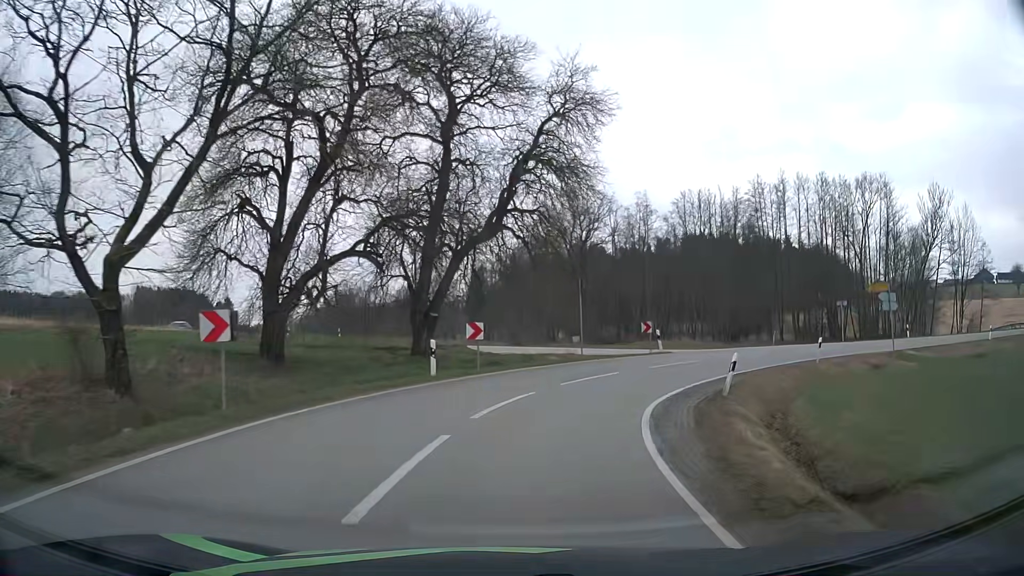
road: tertiary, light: Day
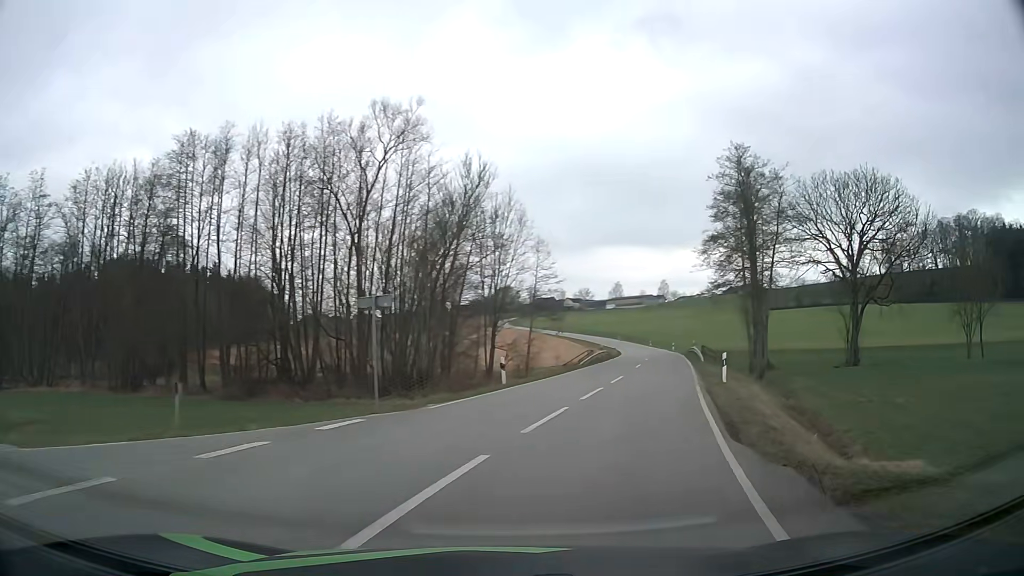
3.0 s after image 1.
(+10.0, +26.8) m; +48°
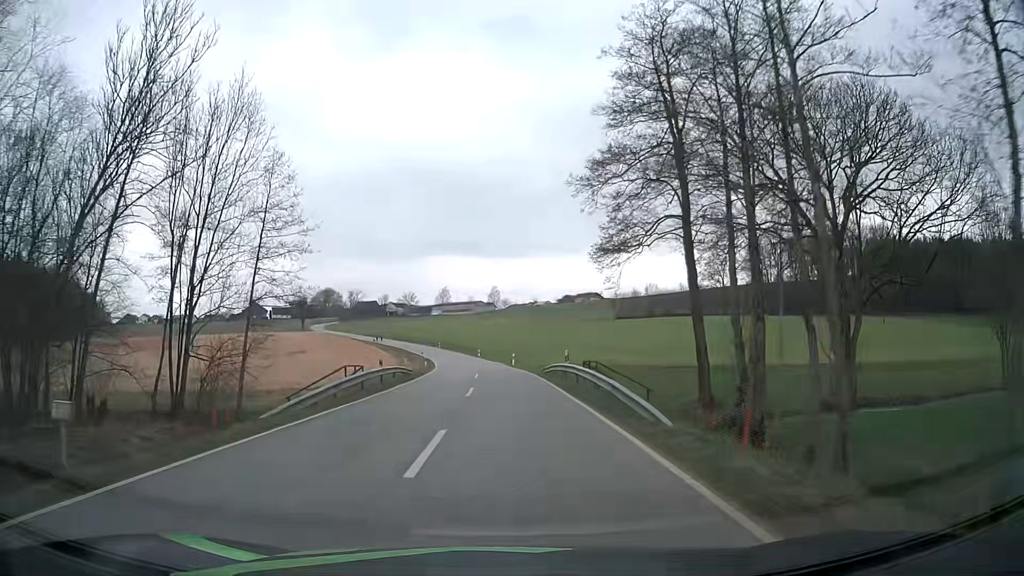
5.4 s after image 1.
(+5.9, +27.5) m; +16°
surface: asphalt
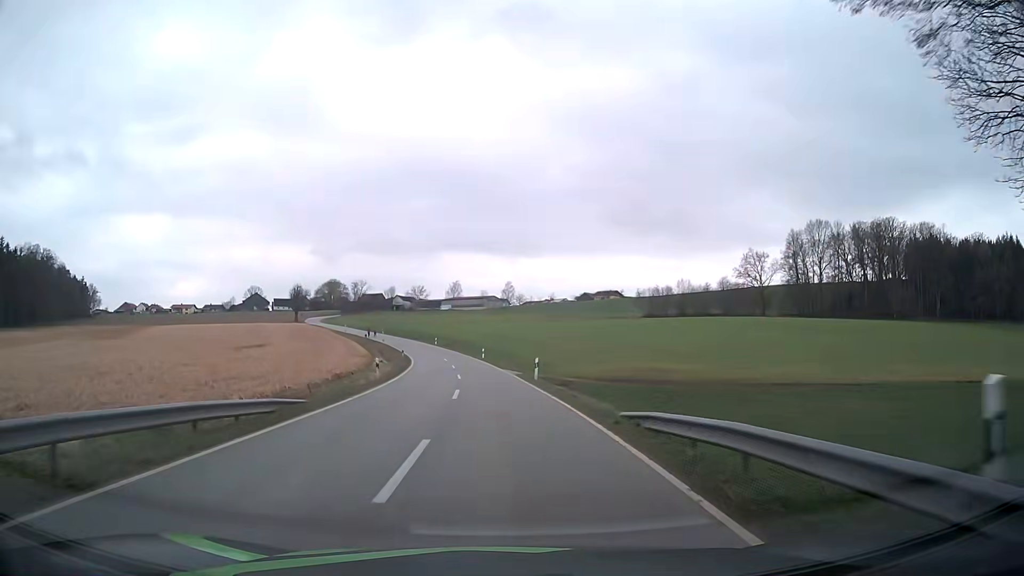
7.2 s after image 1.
(-0.1, +25.4) m; -1°
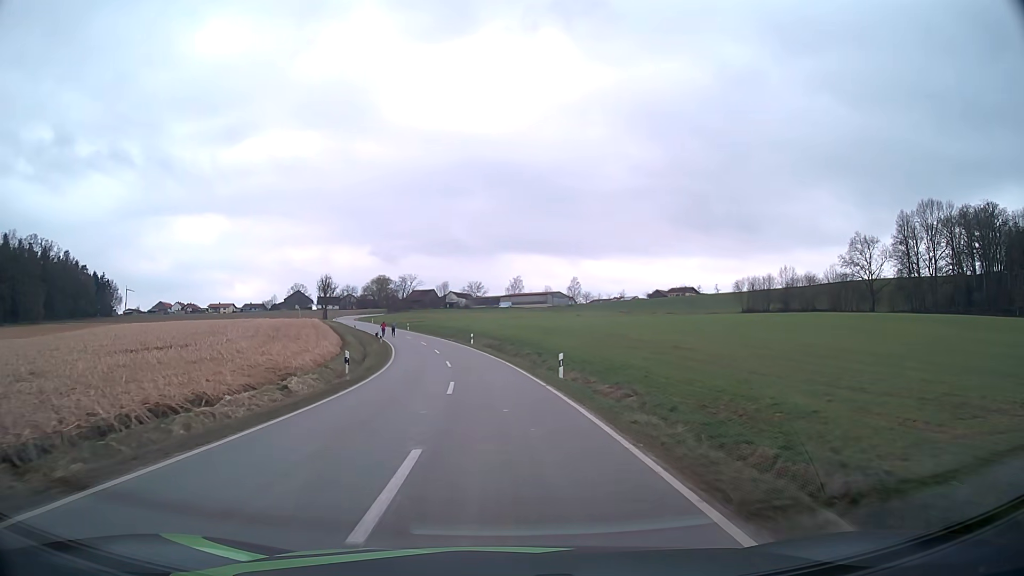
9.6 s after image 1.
(-1.4, +37.9) m; -5°
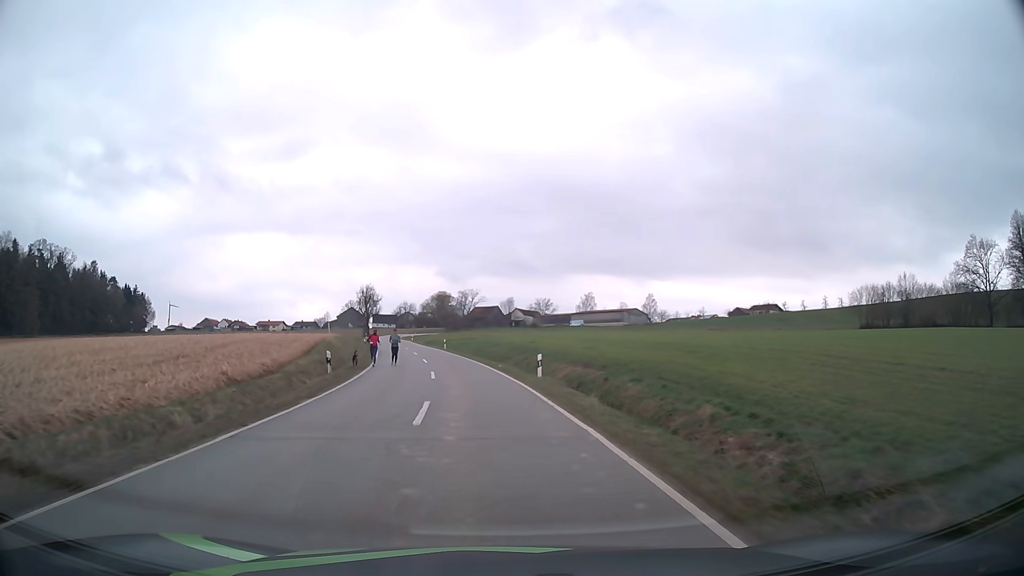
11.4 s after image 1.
(-1.4, +30.2) m; -6°
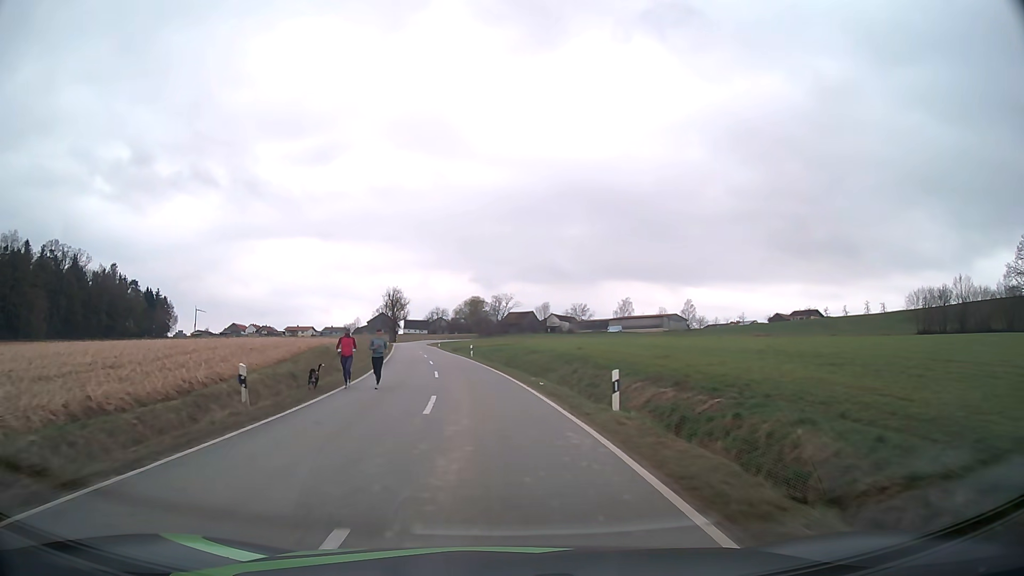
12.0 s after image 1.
(-0.2, +10.2) m; -3°
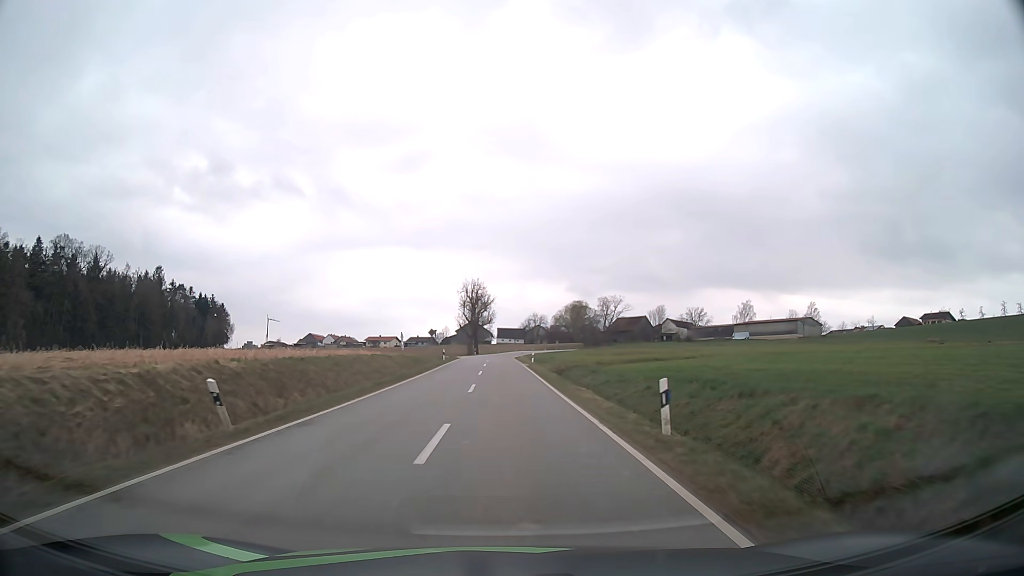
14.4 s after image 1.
(-3.4, +40.9) m; -8°
(0, +10) (0, +20) (0, +30) (0, +40) (-1, +50) (-1, +60) (-1, +70) (-1, +80) (-1, +90) (-1, +100) m
